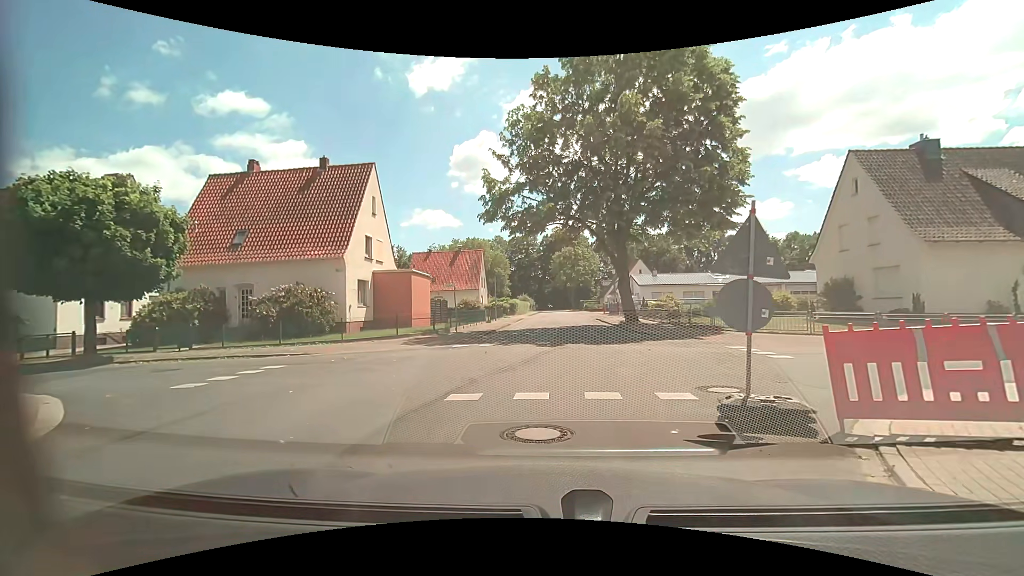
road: residential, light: Day
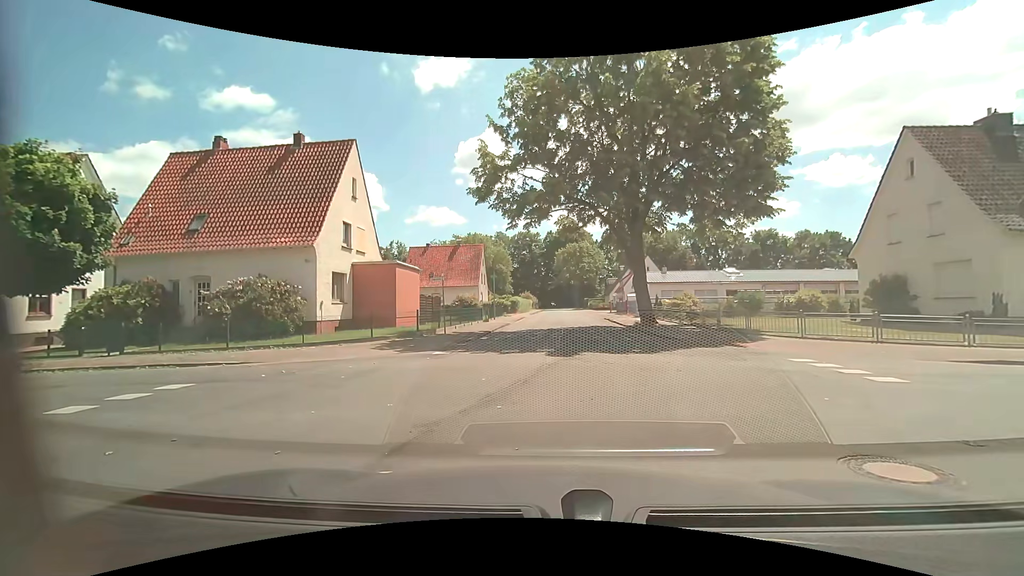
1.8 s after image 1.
(-0.1, +3.6) m; -1°
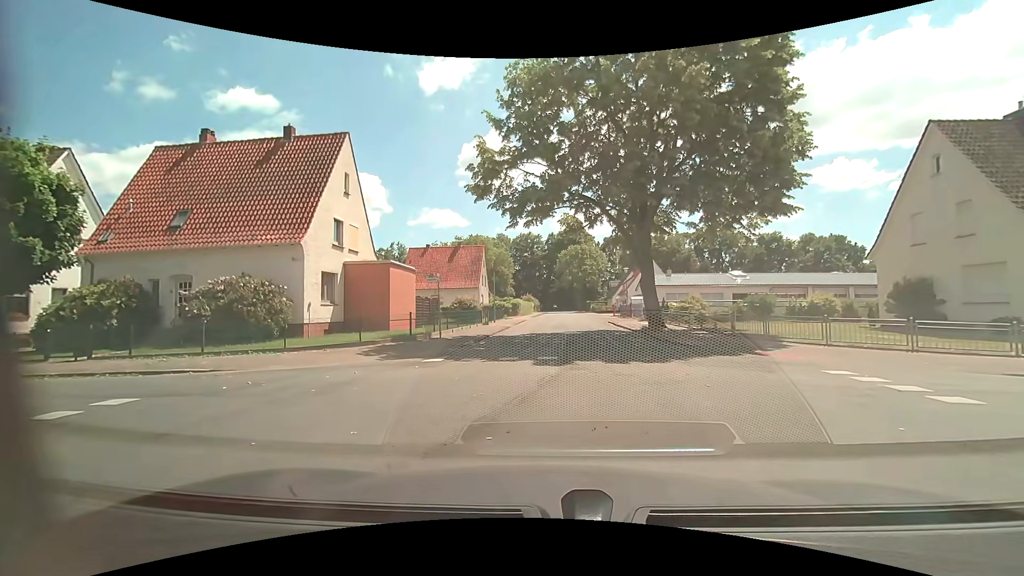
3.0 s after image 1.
(0.0, +1.4) m; 0°
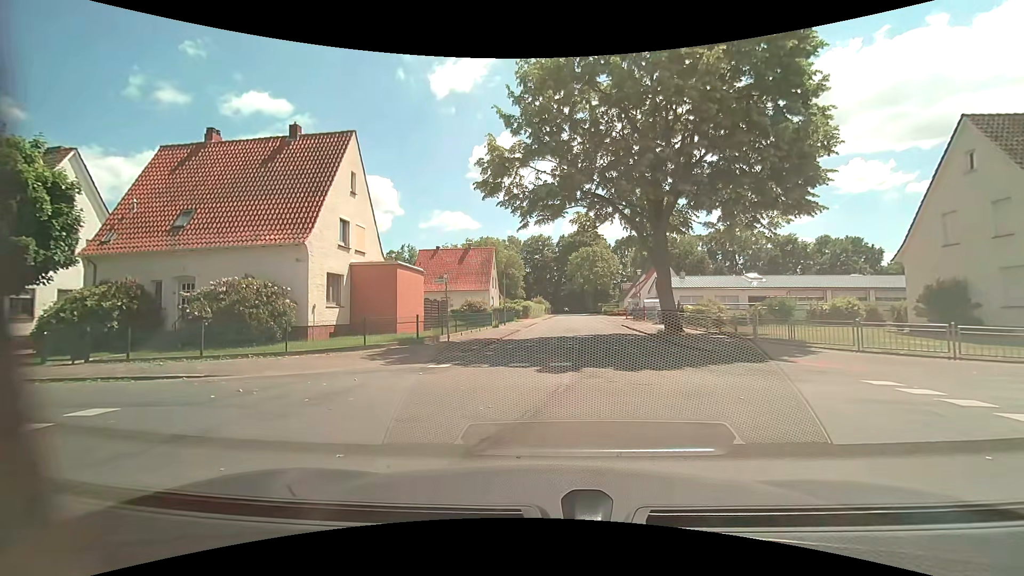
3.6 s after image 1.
(0.0, +0.8) m; -1°
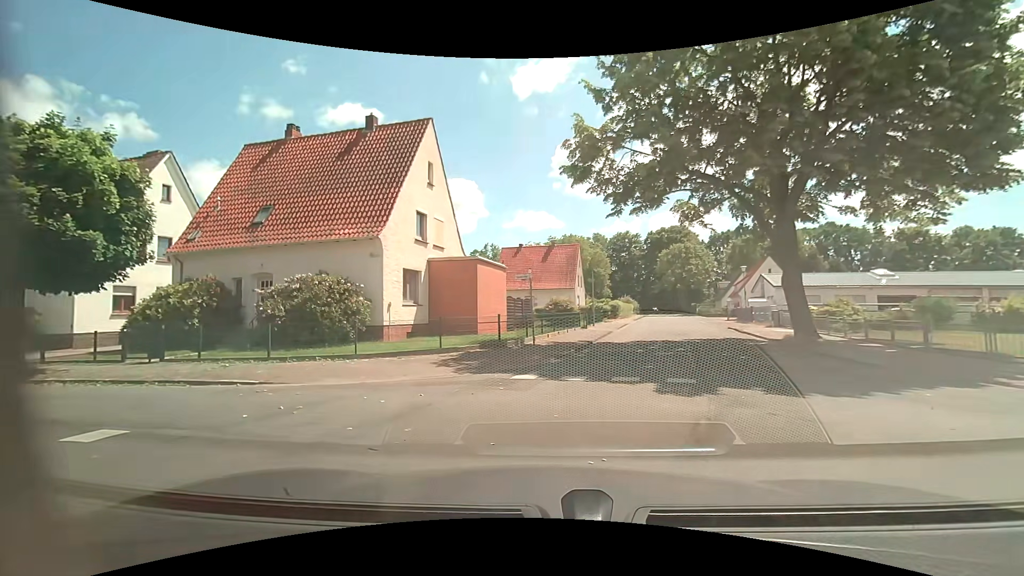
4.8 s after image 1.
(-0.2, +2.4) m; -9°
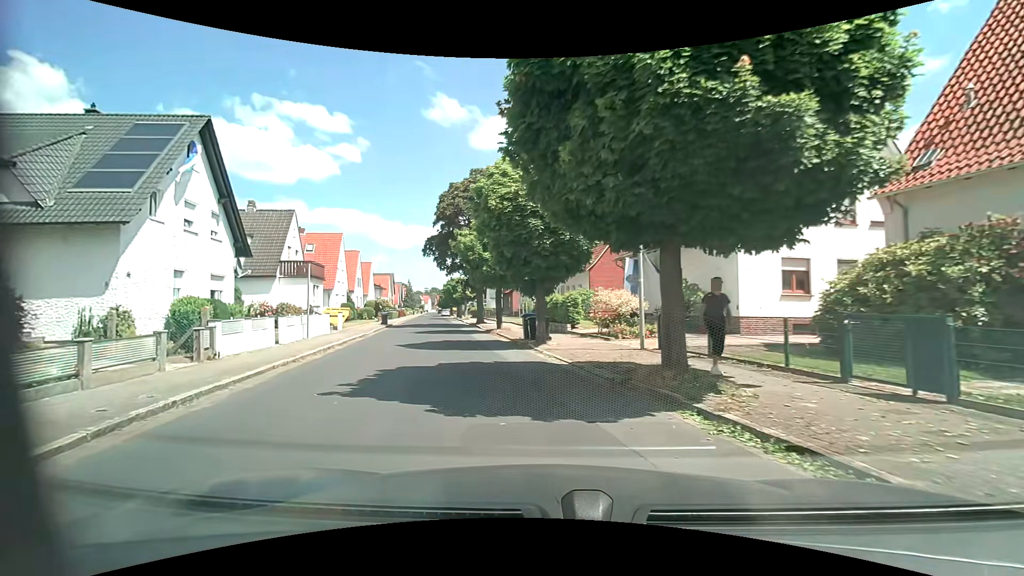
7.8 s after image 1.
(-5.9, +8.4) m; -66°
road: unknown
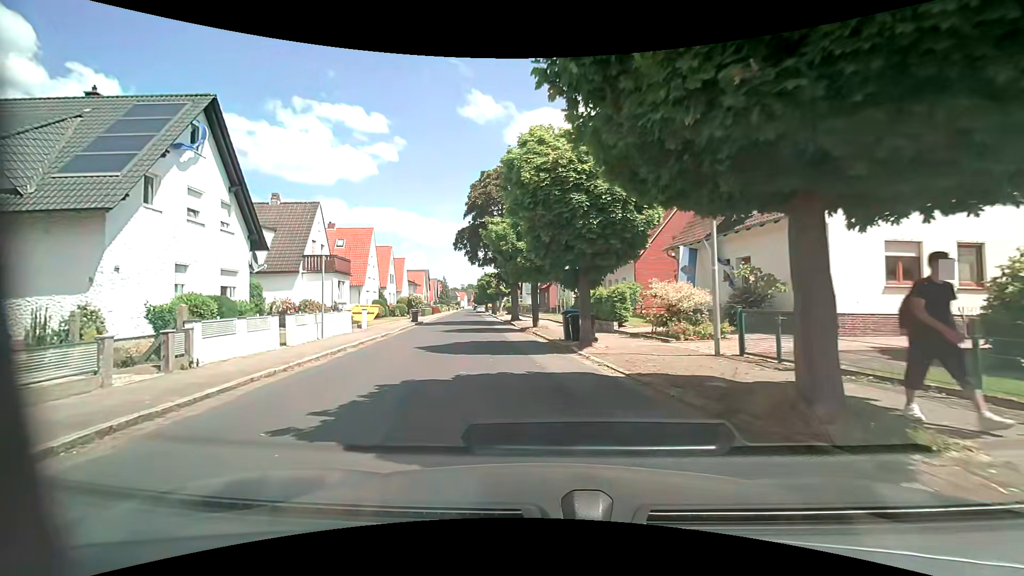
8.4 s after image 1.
(-0.1, +2.8) m; -4°
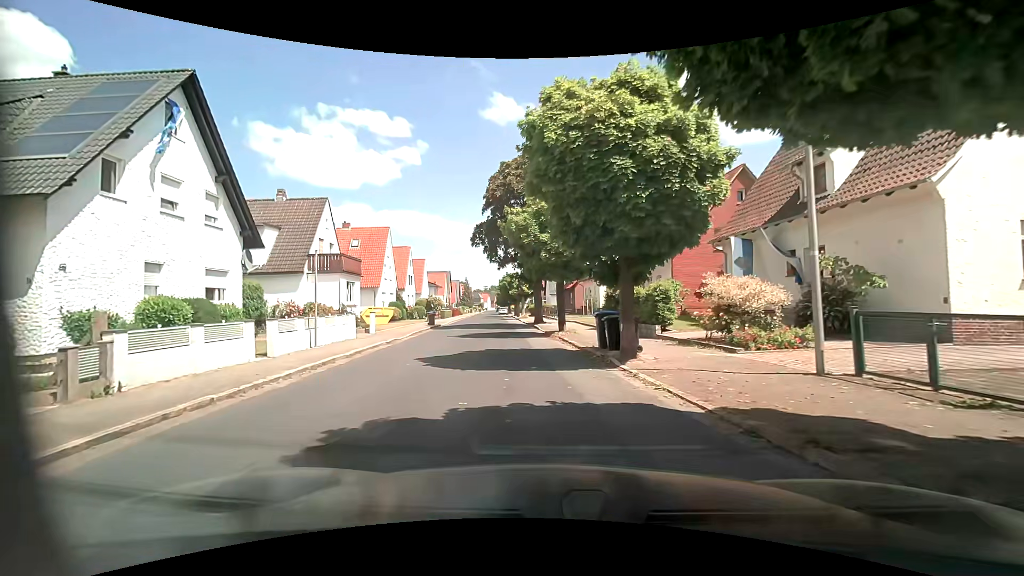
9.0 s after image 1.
(-0.1, +3.1) m; -3°
(-1, +10) (-1, +20) (-2, +30) (-3, +40) (-4, +50) (-6, +60) (-7, +70) (-9, +79) (-10, +89) (-11, +99) m
